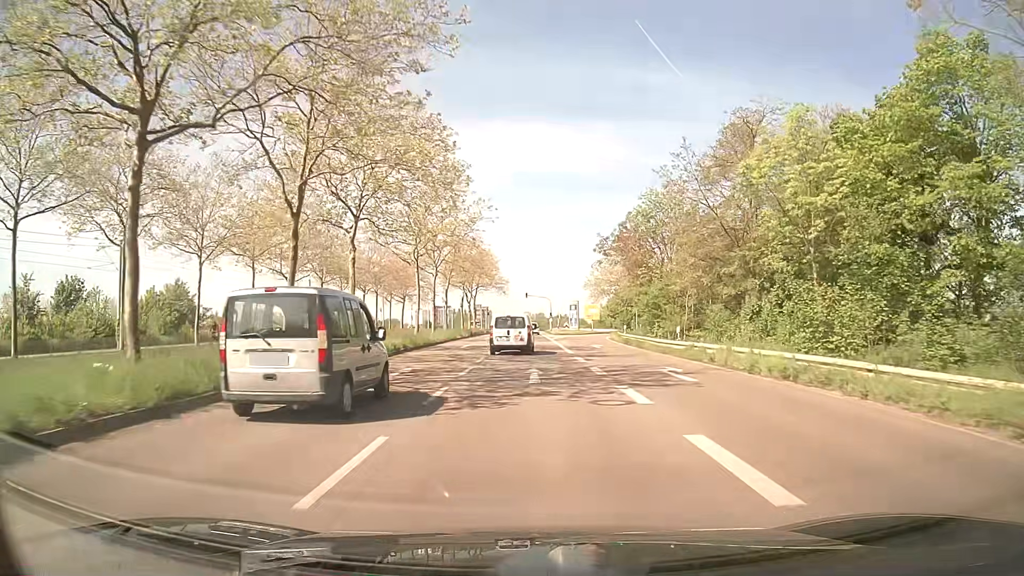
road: secondary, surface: asphalt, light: Day
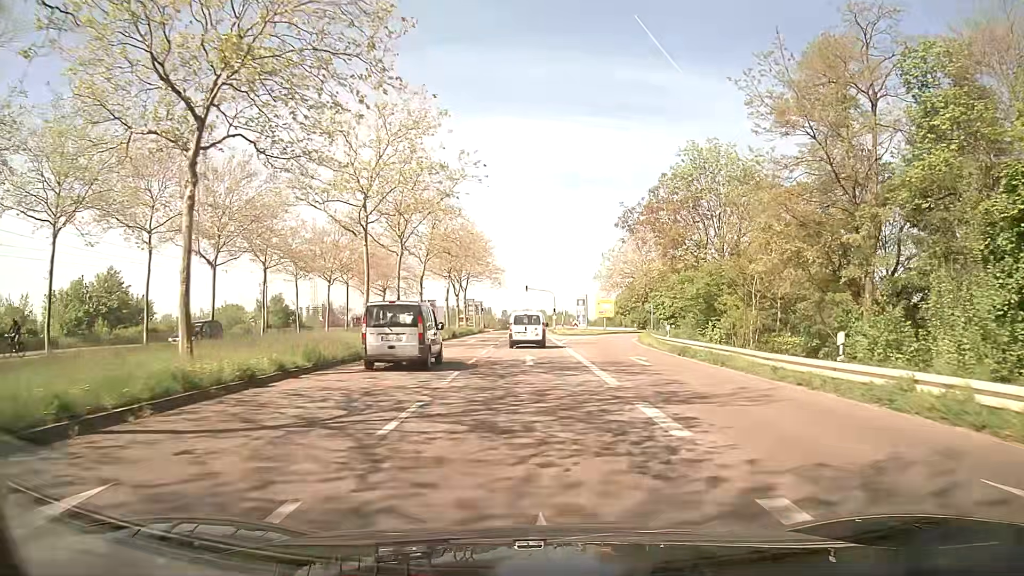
(+0.1, +14.9) m; 0°
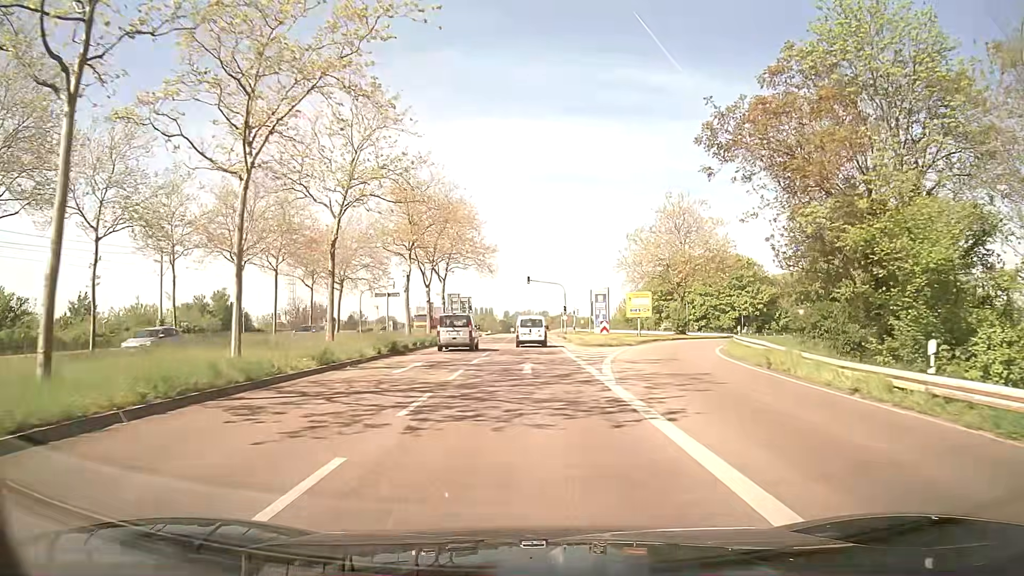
(-0.2, +22.5) m; -1°
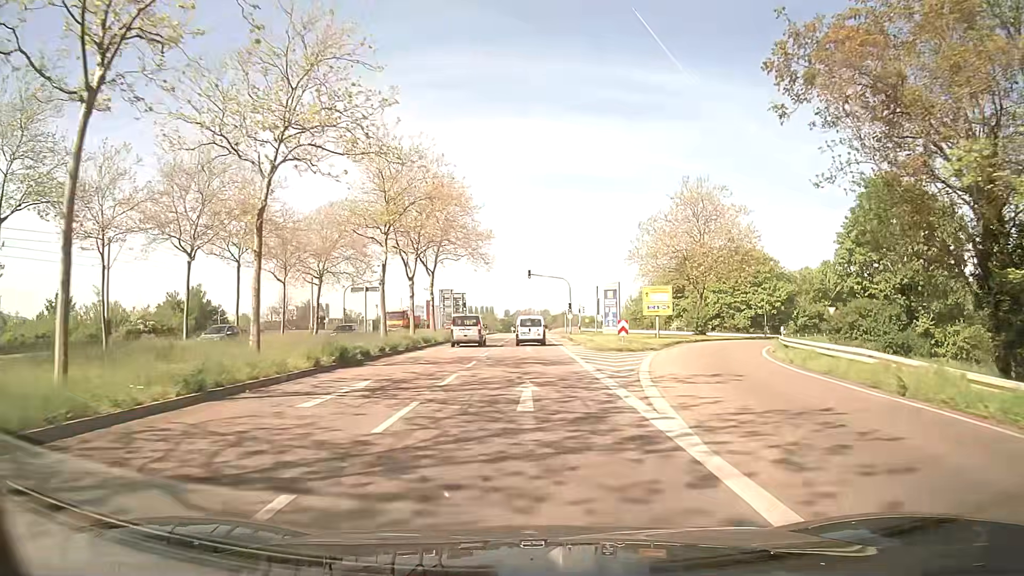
(0.0, +7.5) m; 0°
(0, +10) (0, +20) (0, +30) (0, +40) (0, +50) (0, +60) (-1, +70) (-1, +80) (-1, +90) (-1, +100) m
